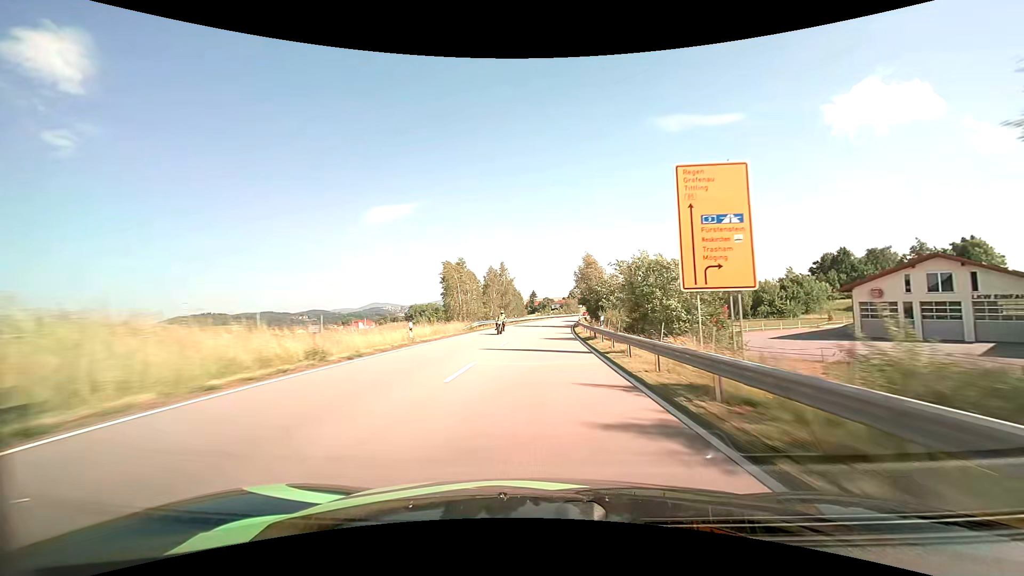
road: primary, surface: asphalt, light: Day
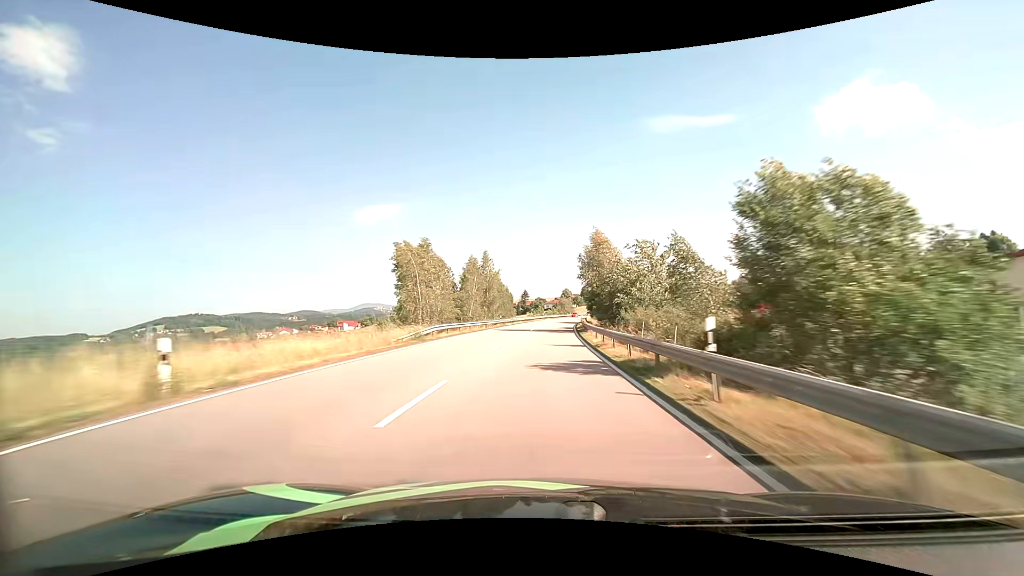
(+0.1, +16.1) m; +1°
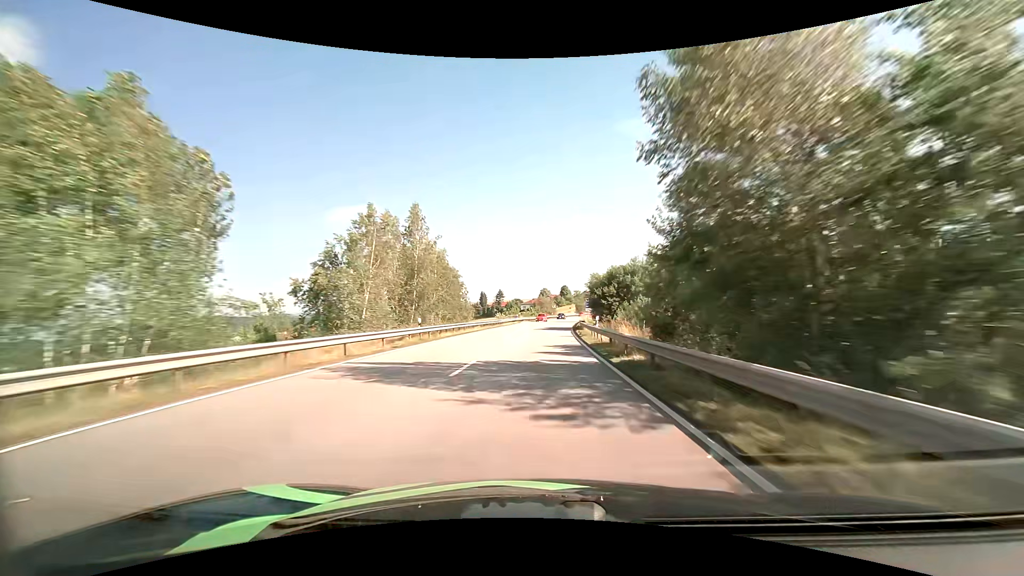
(+0.9, +32.2) m; +3°
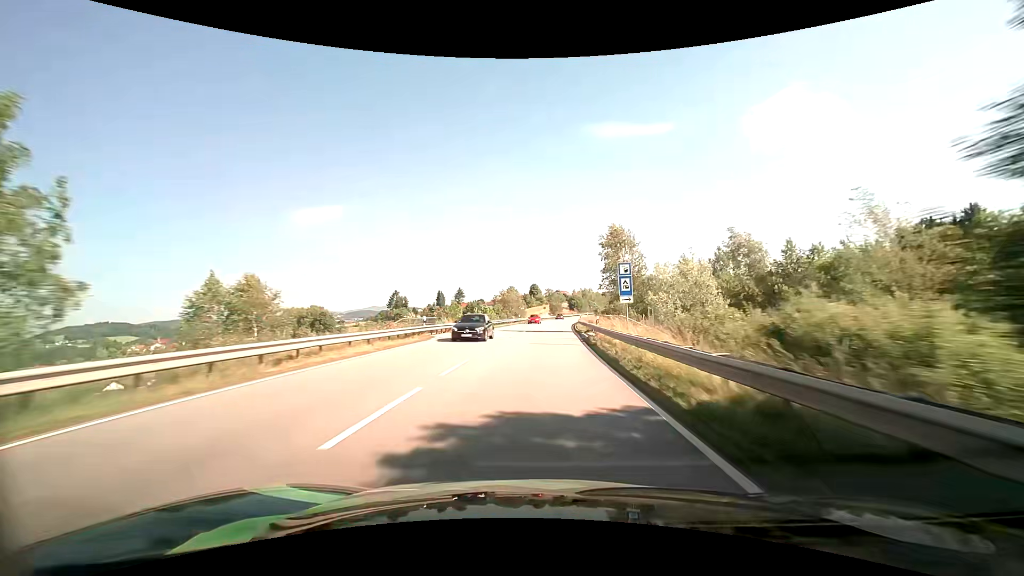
(+1.4, +48.2) m; +4°
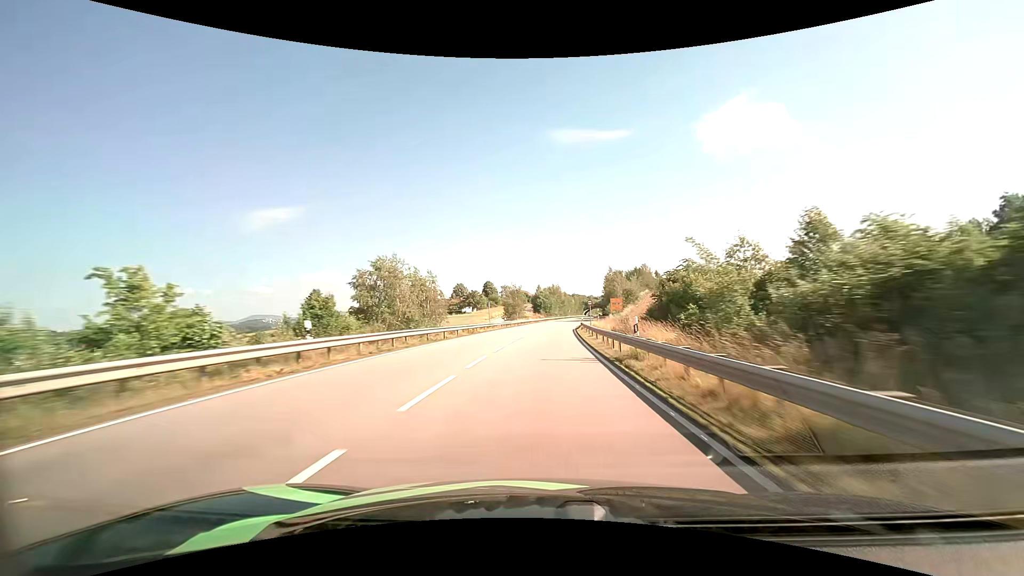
(+2.5, +64.2) m; +4°
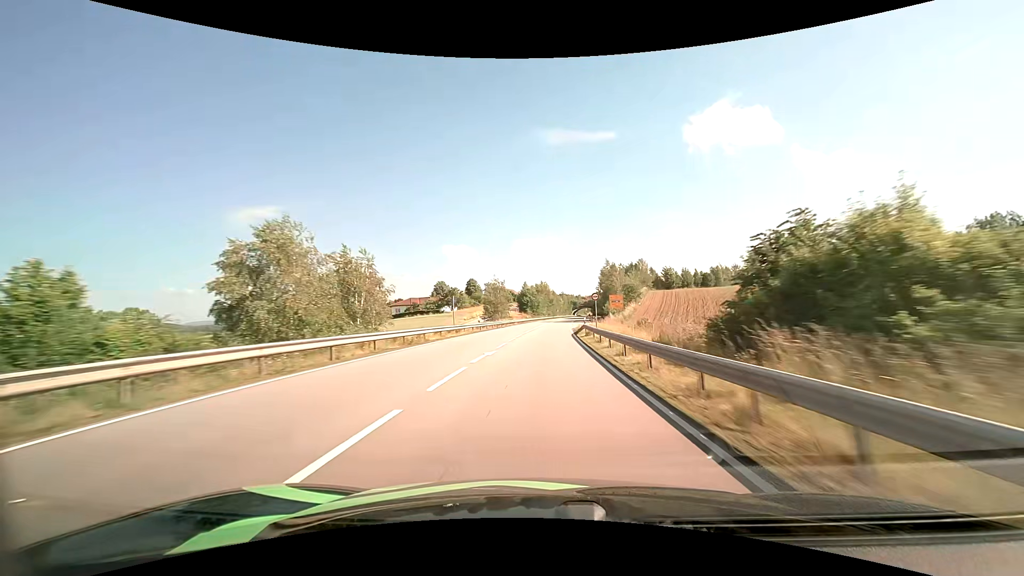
(+0.2, +16.0) m; +2°
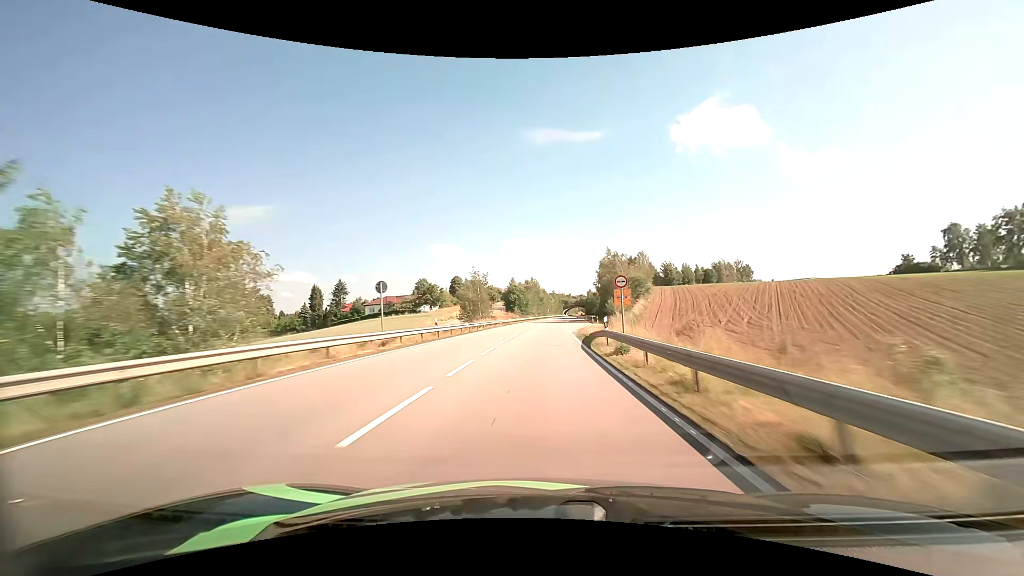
(+0.2, +16.0) m; +1°
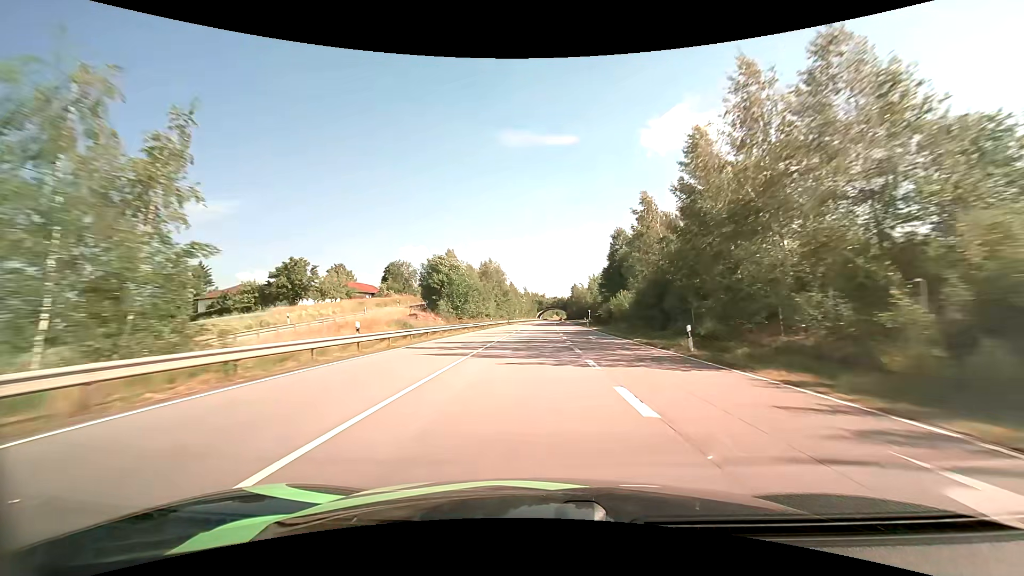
(+1.9, +64.1) m; +3°
(0, +10) (0, +20) (0, +30) (0, +40) (0, +50) (+1, +60) (+1, +70) (+1, +80) (+1, +90) (+1, +100) m
